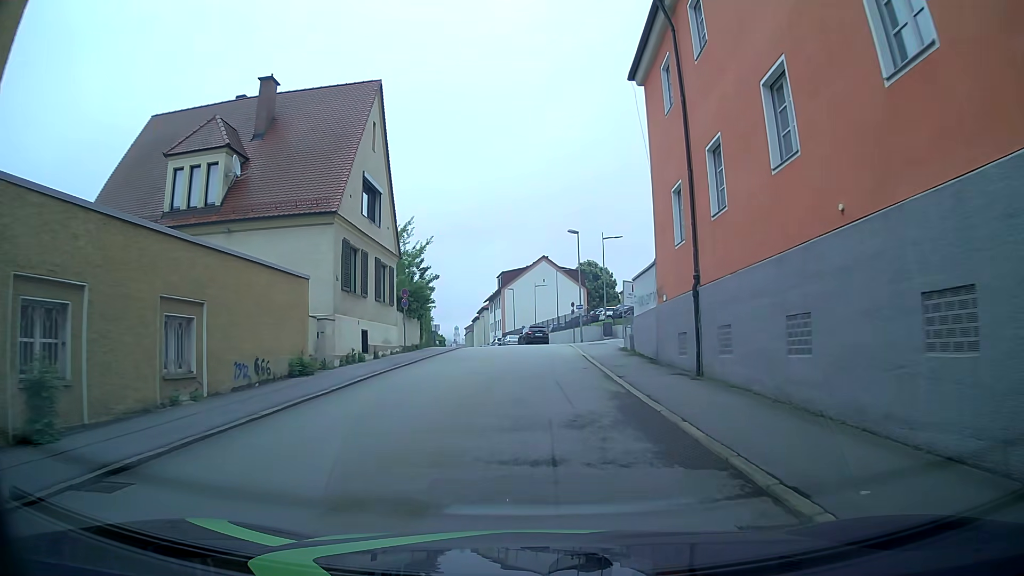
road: residential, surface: asphalt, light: Day
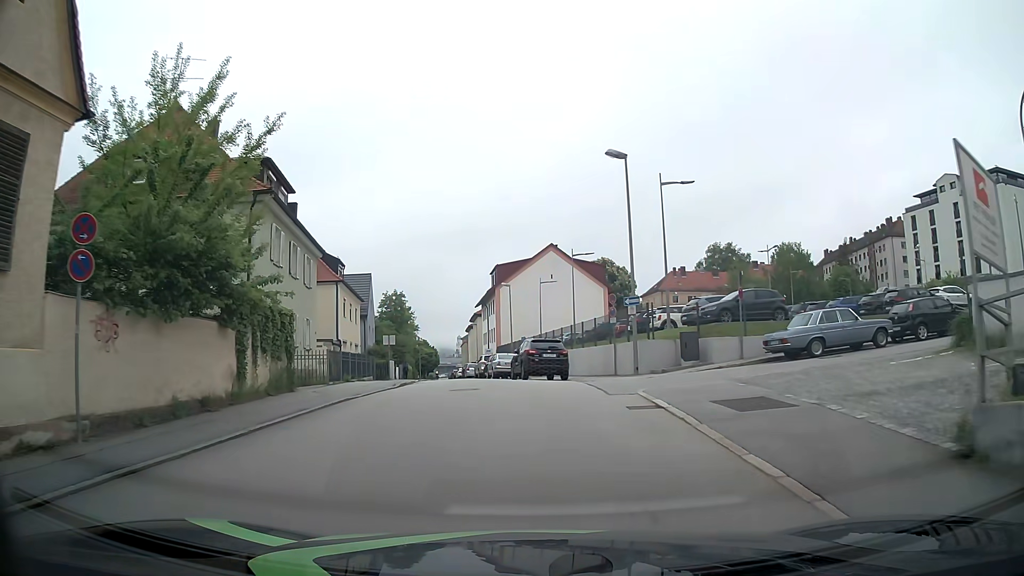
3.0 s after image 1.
(+0.1, +23.8) m; 0°
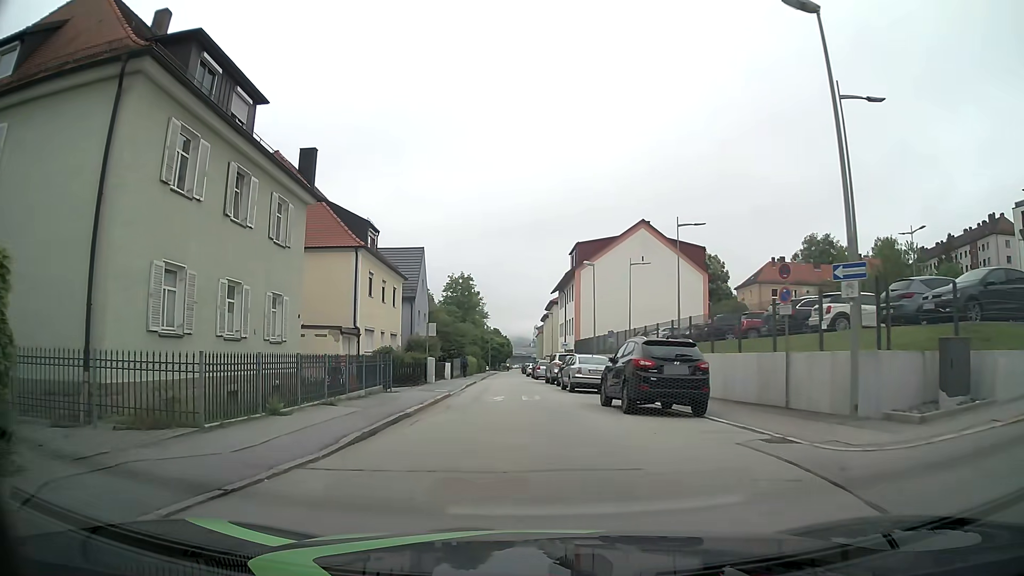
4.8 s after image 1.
(-0.6, +12.1) m; -7°
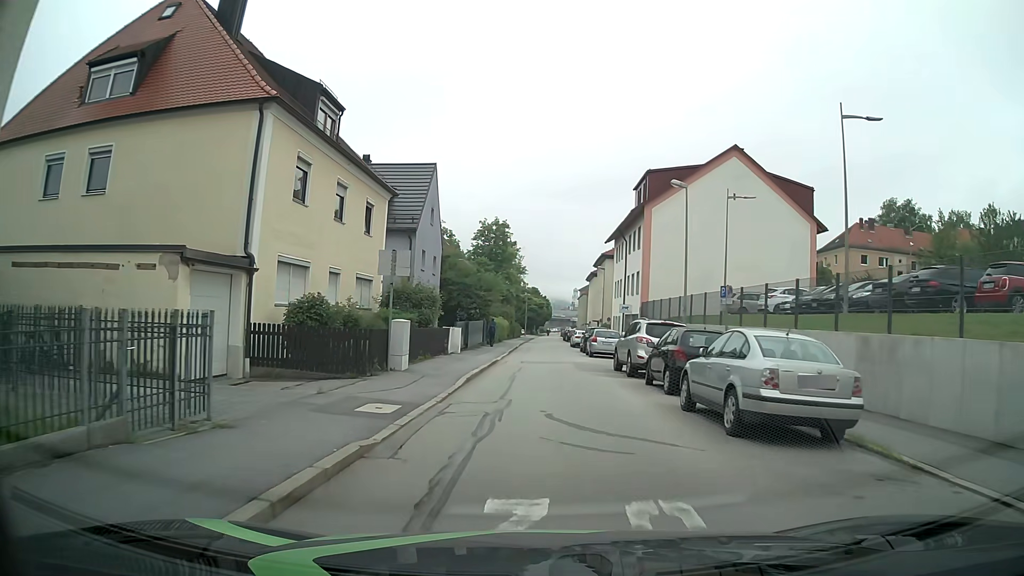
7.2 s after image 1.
(-0.8, +16.6) m; -4°
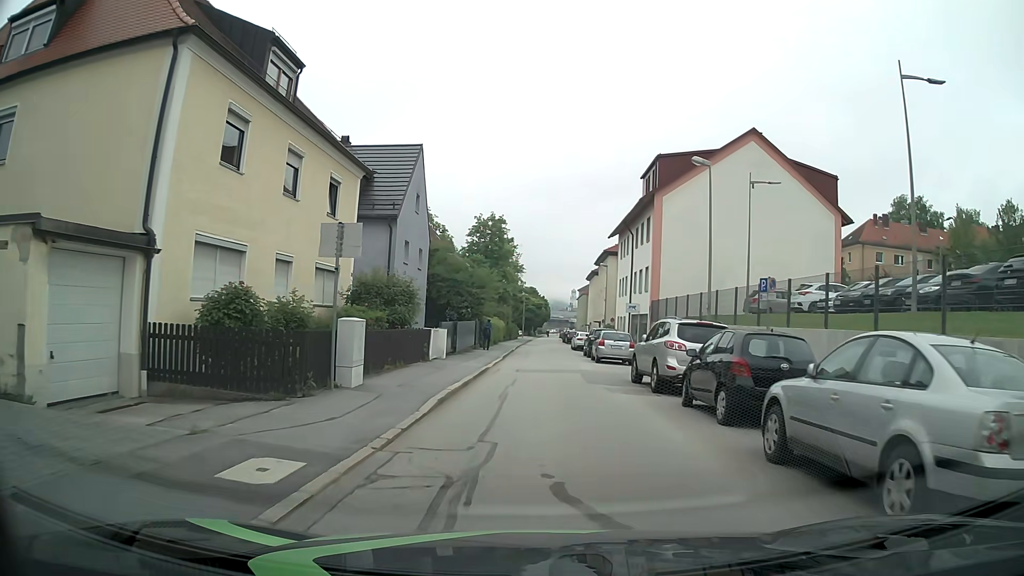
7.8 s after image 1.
(0.0, +4.5) m; 0°
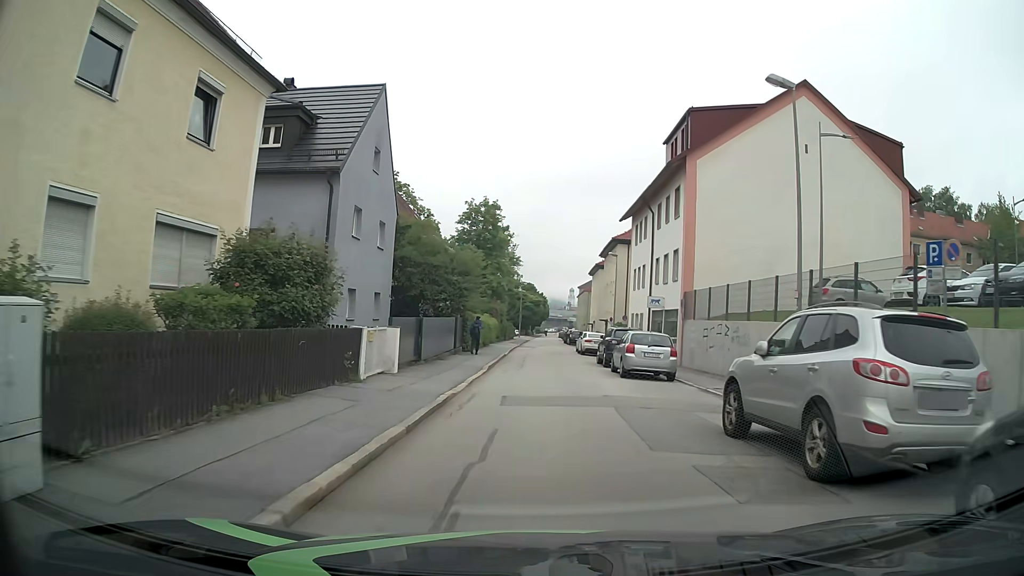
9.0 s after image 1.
(0.0, +9.1) m; 0°
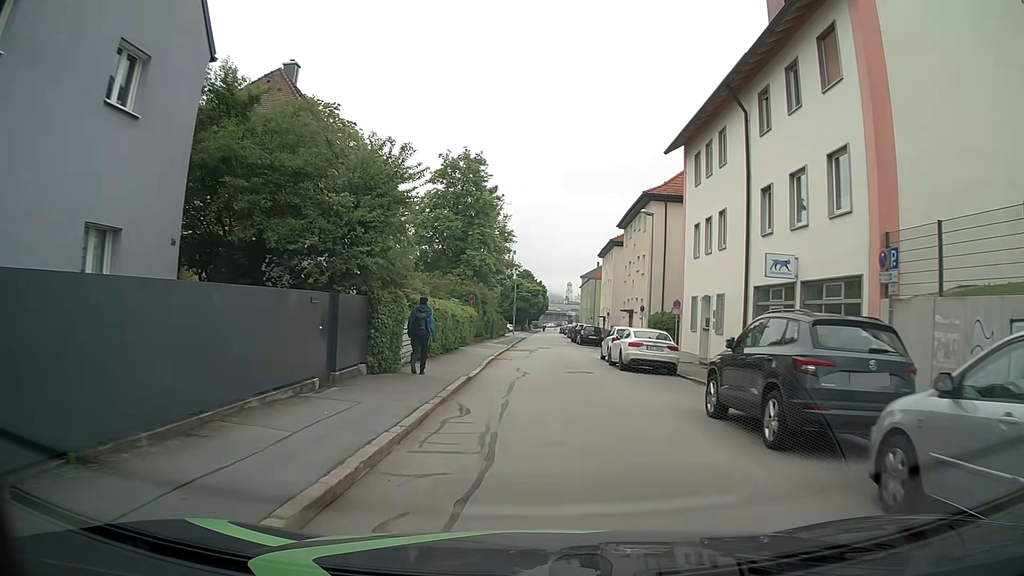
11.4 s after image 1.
(+0.1, +18.7) m; 0°
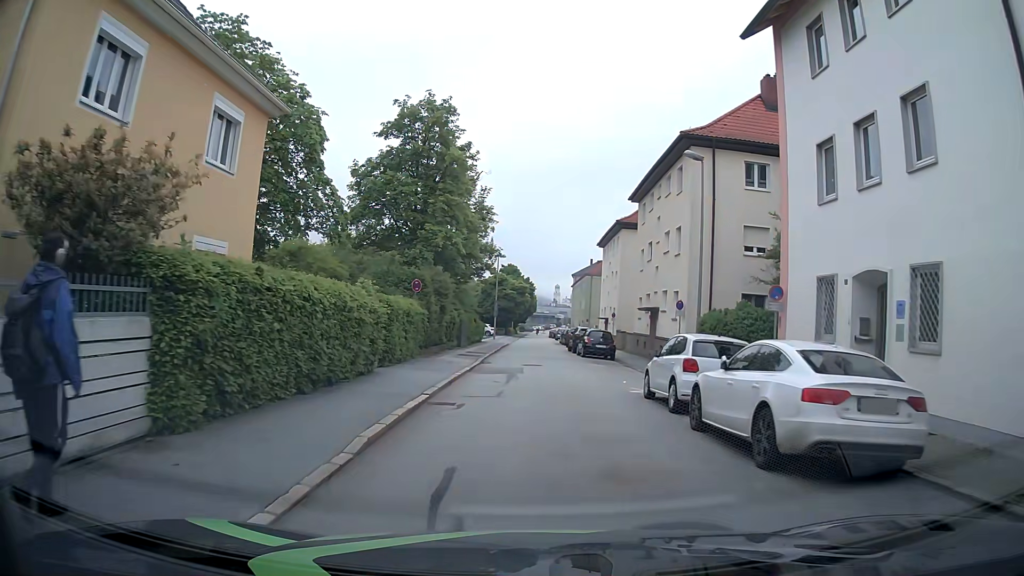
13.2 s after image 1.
(+0.2, +14.3) m; 0°
